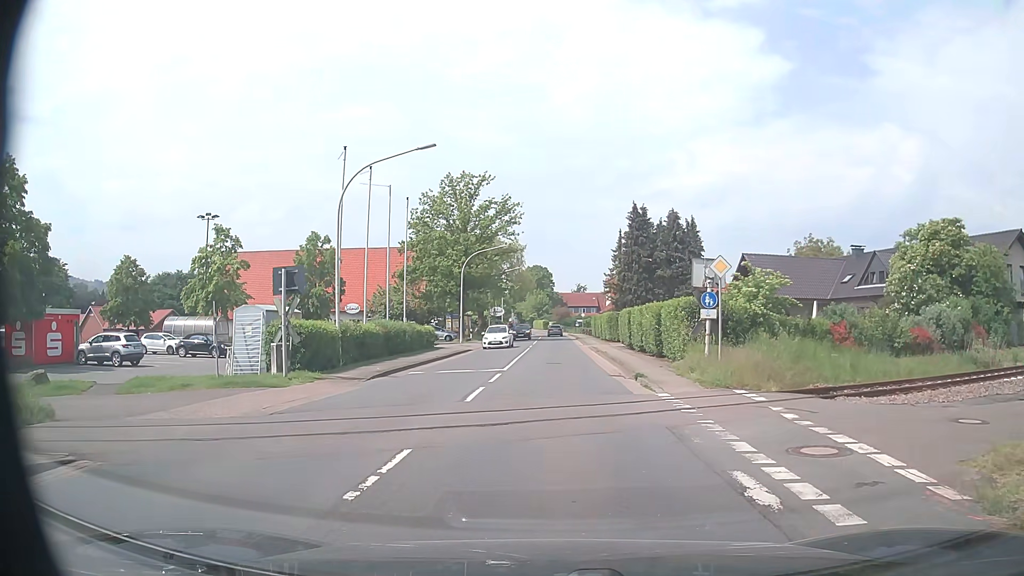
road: primary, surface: asphalt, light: Day
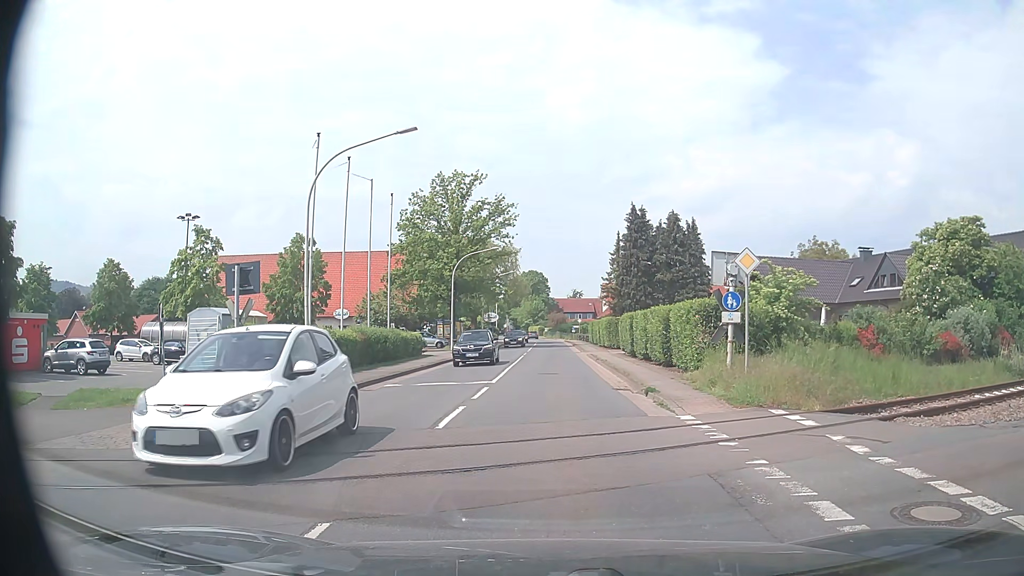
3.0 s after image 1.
(0.0, +2.5) m; 0°
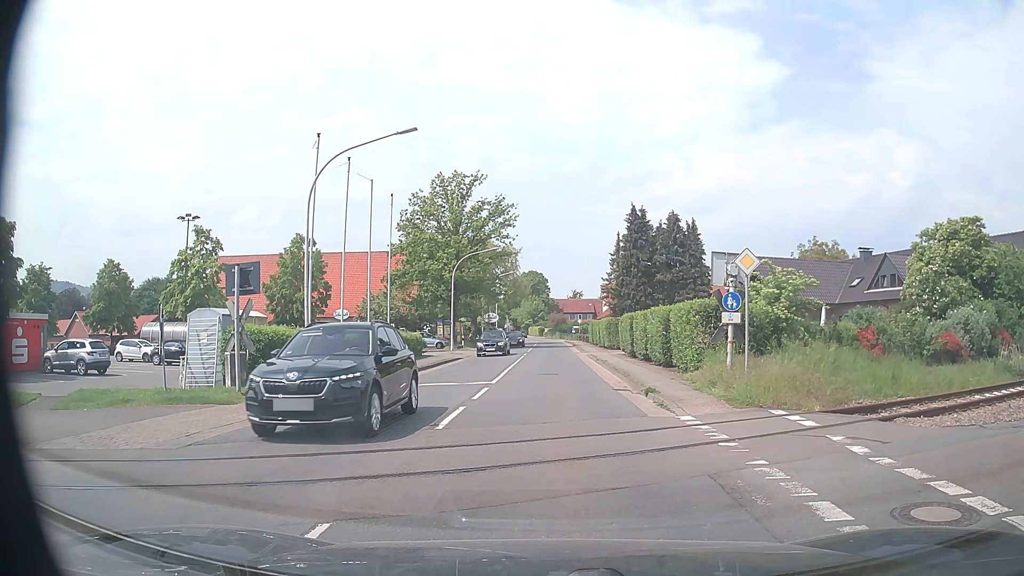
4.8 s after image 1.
(0.0, +0.1) m; 0°
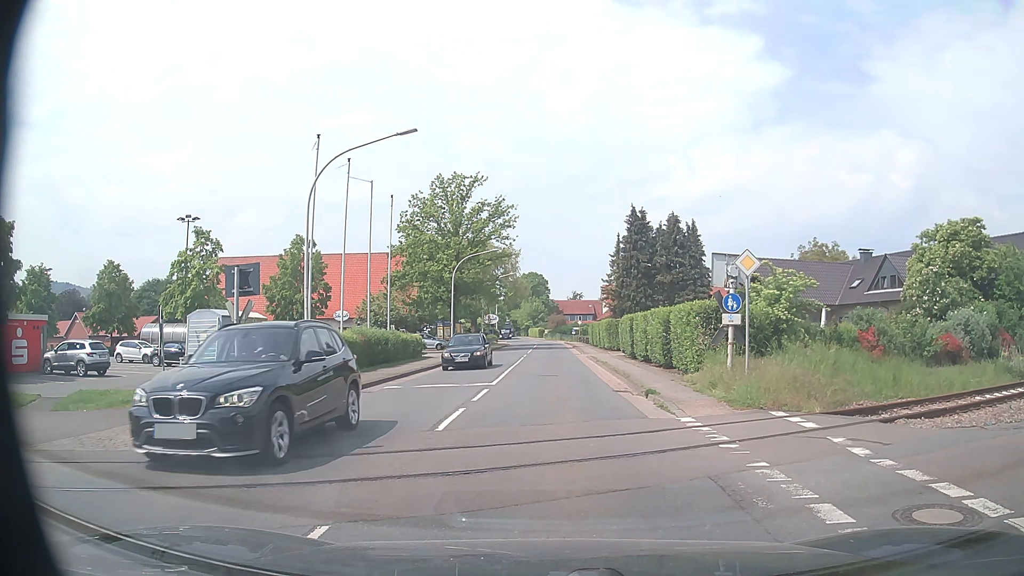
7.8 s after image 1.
(0.0, 0.0) m; 0°
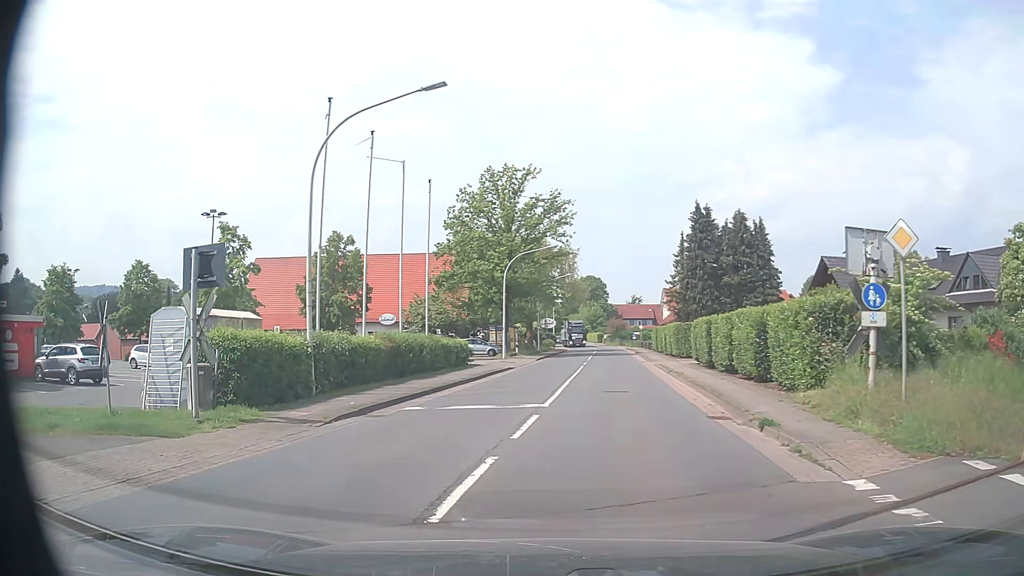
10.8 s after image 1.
(-0.1, +4.8) m; -4°
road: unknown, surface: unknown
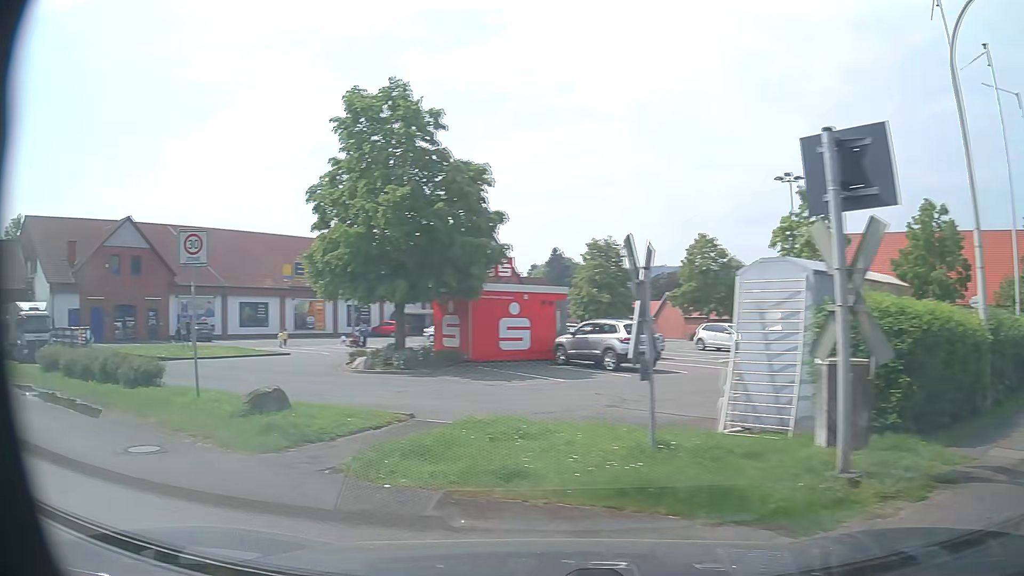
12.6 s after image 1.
(-2.4, +5.9) m; -46°
